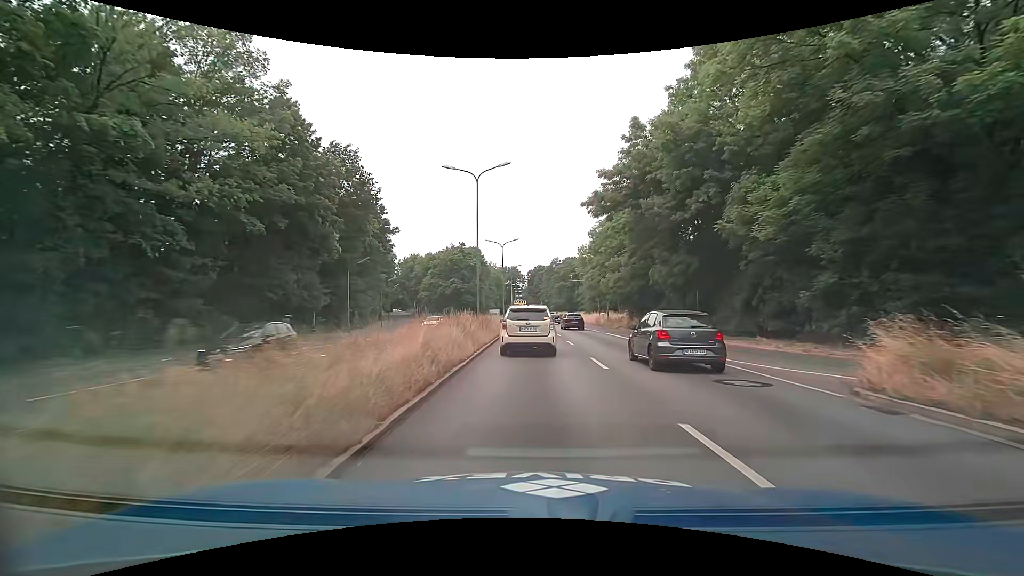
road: trunk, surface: asphalt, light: Day
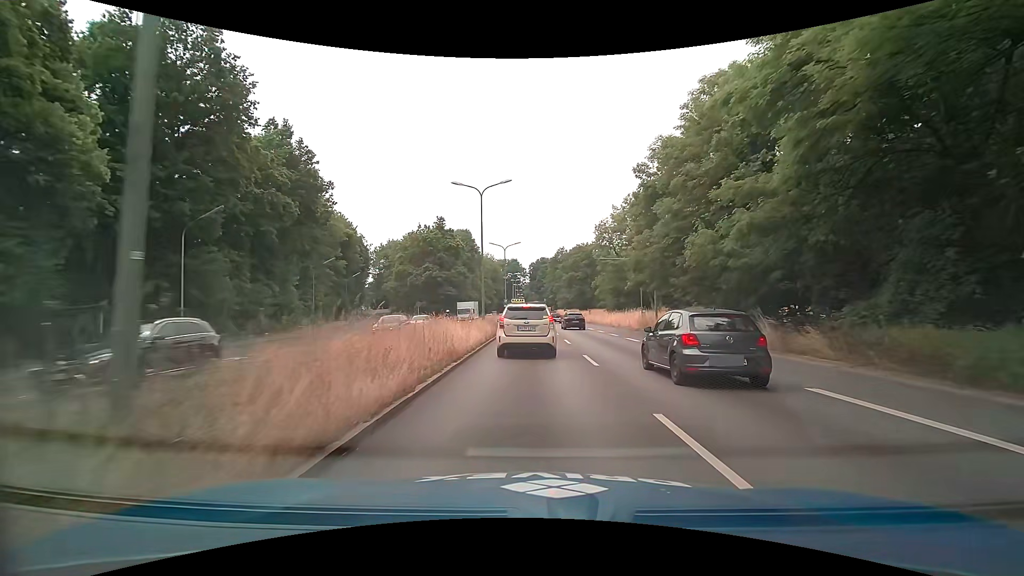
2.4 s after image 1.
(-0.1, +26.4) m; -1°
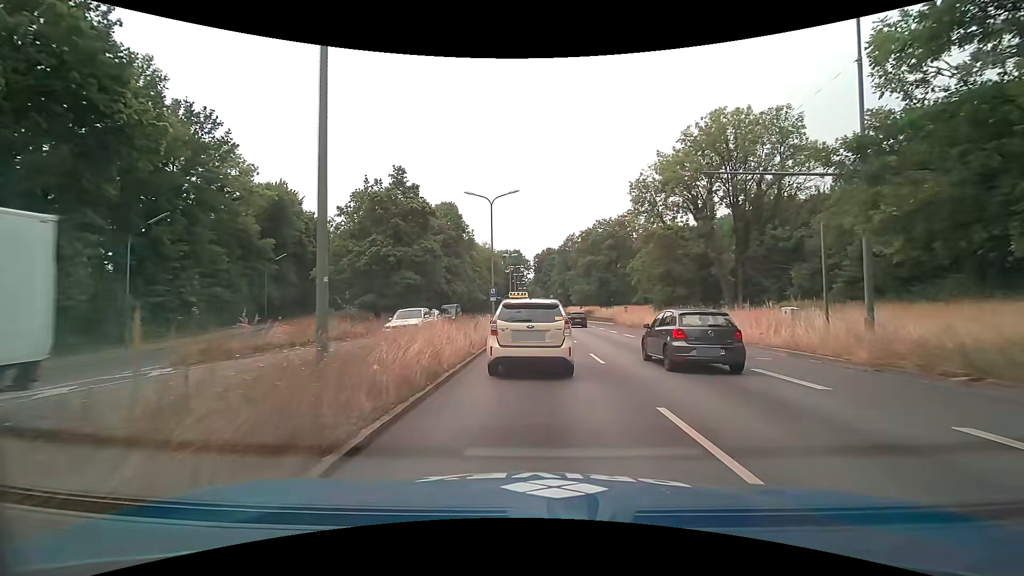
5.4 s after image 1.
(+0.1, +26.3) m; 0°
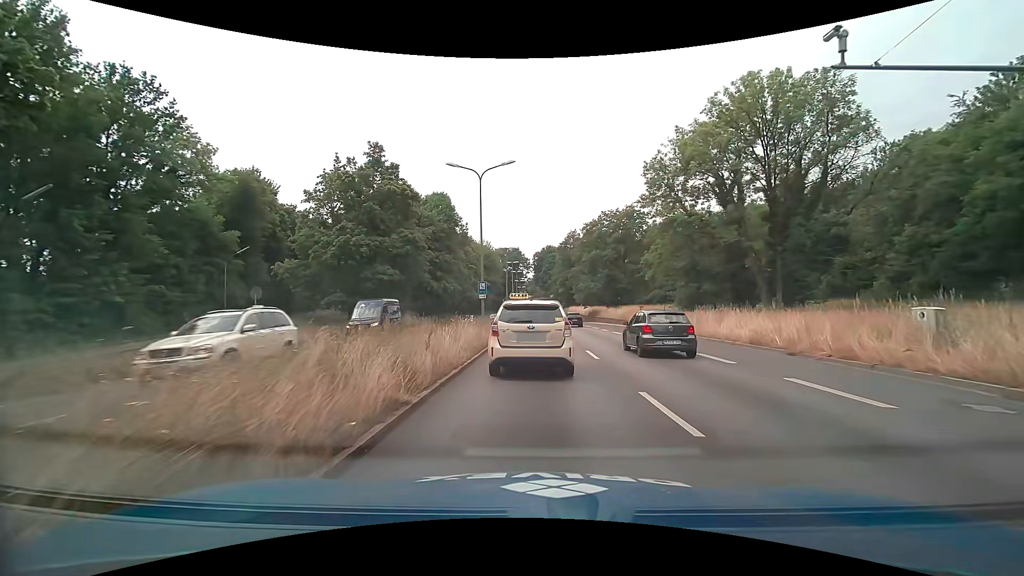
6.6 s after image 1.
(0.0, +7.5) m; 0°
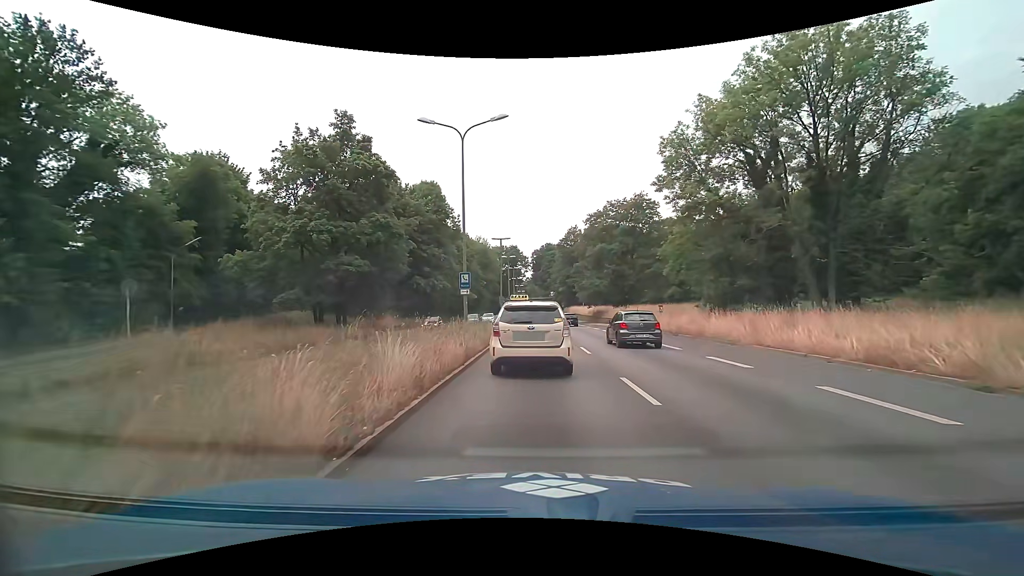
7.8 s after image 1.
(0.0, +7.2) m; +1°
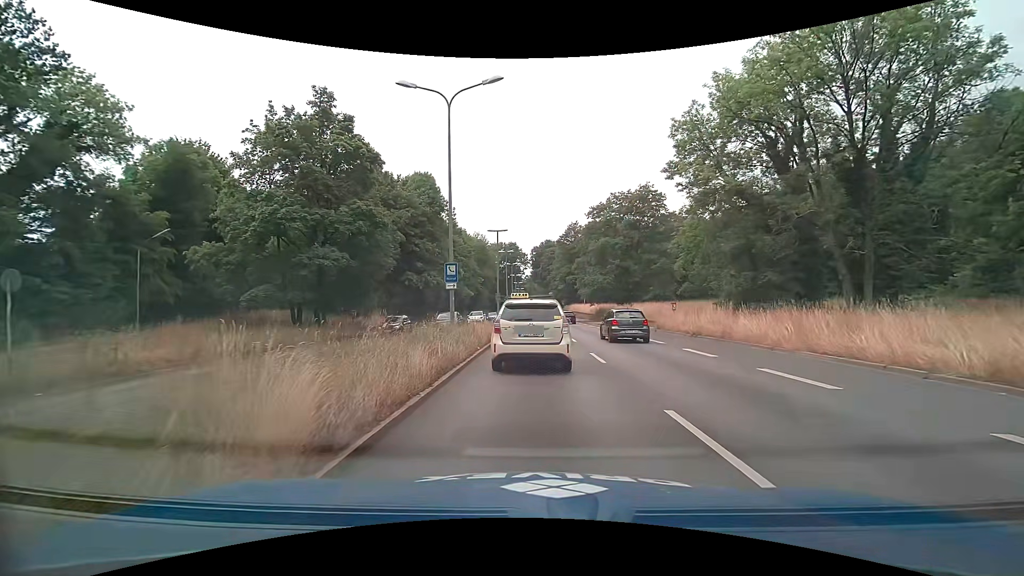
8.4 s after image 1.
(0.0, +3.6) m; 0°
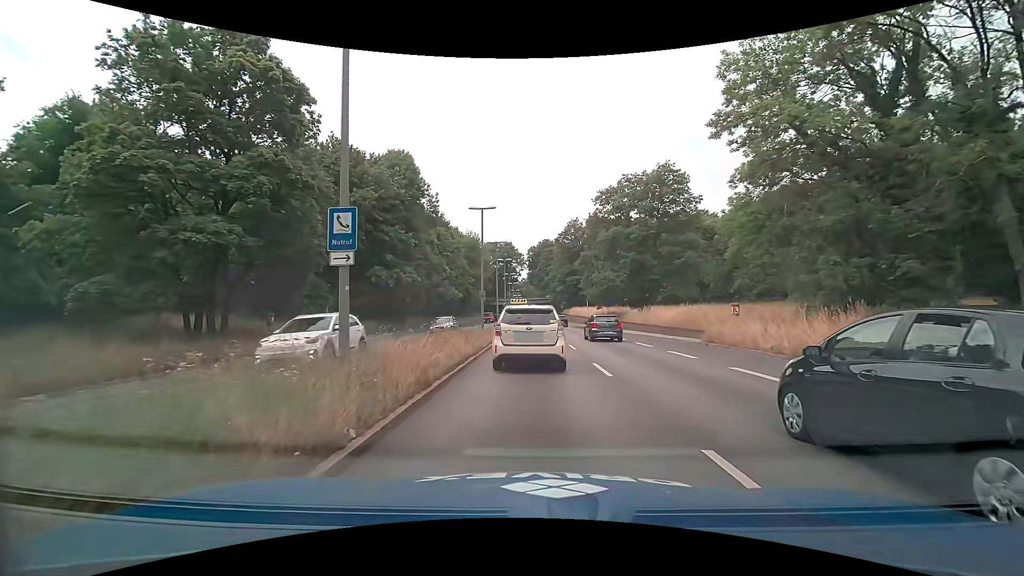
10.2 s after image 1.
(0.0, +10.9) m; 0°
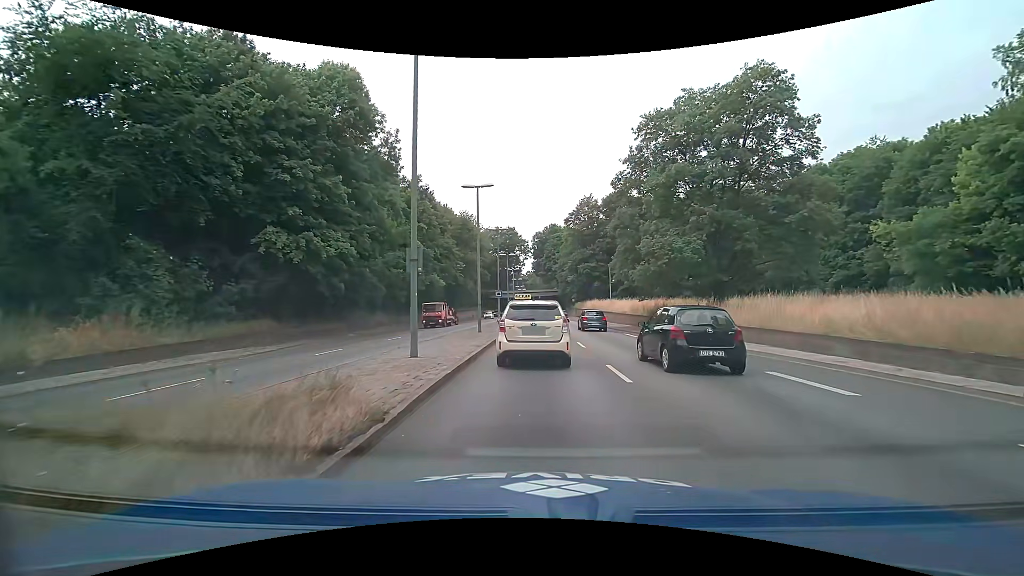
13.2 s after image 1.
(-0.1, +19.6) m; -1°
(0, +10) (0, +20) (0, +30) (+1, +40) (+1, +50) (+1, +60) (+1, +70) (+1, +80) (+1, +90) (+1, +100) m
